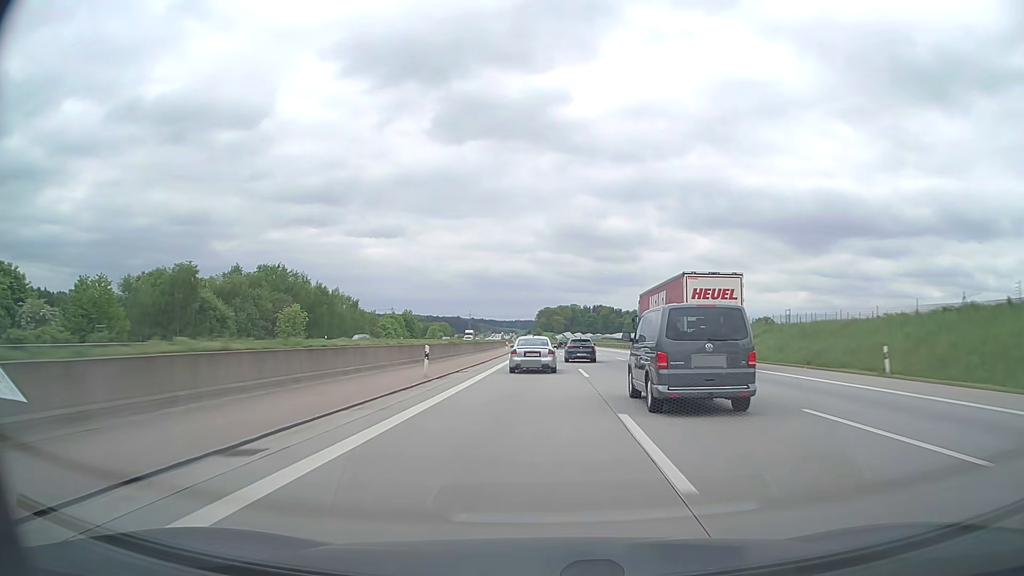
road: motorway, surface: asphalt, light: Day
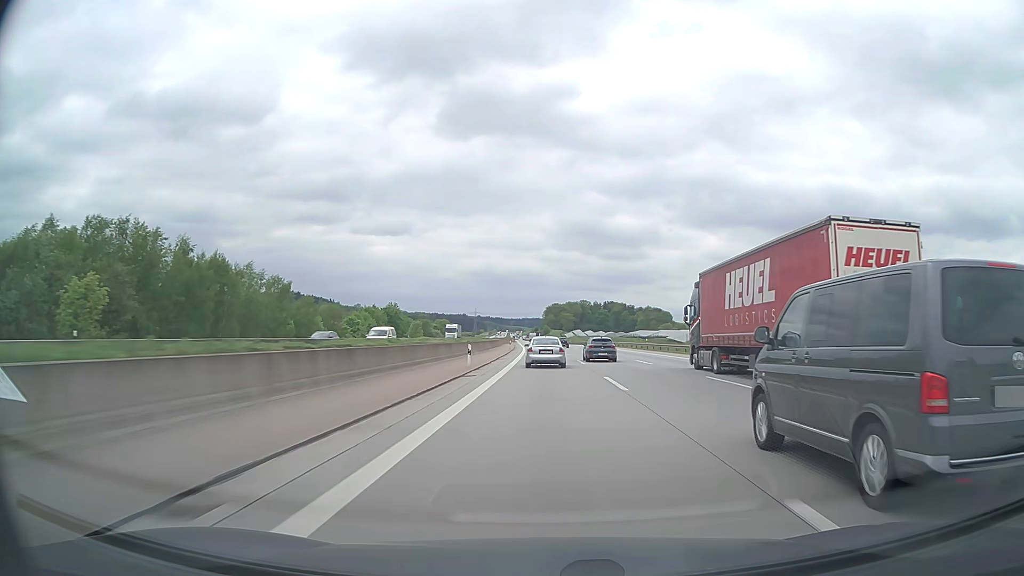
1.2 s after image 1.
(-0.2, +43.1) m; -1°
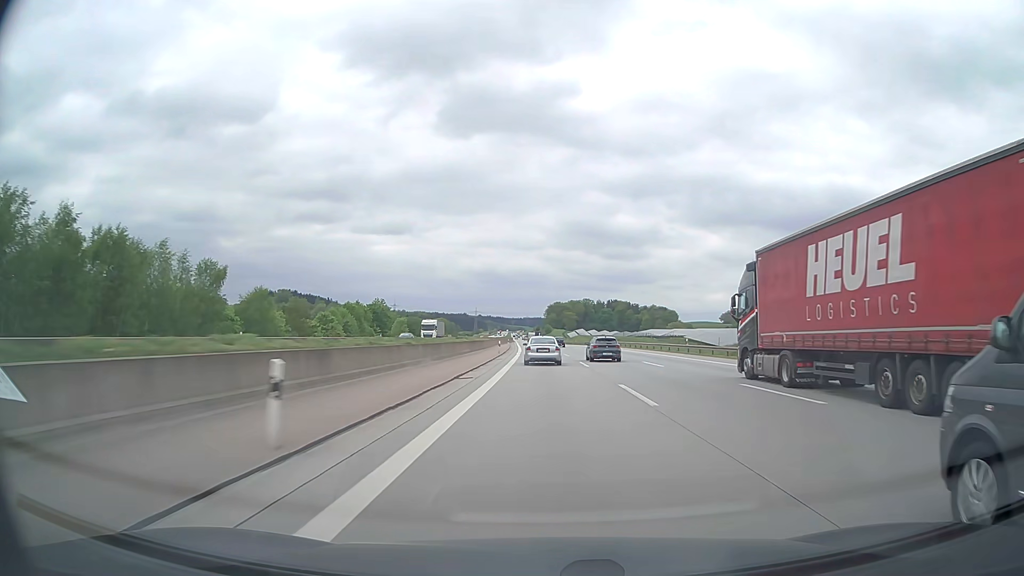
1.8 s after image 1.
(0.0, +22.4) m; 0°
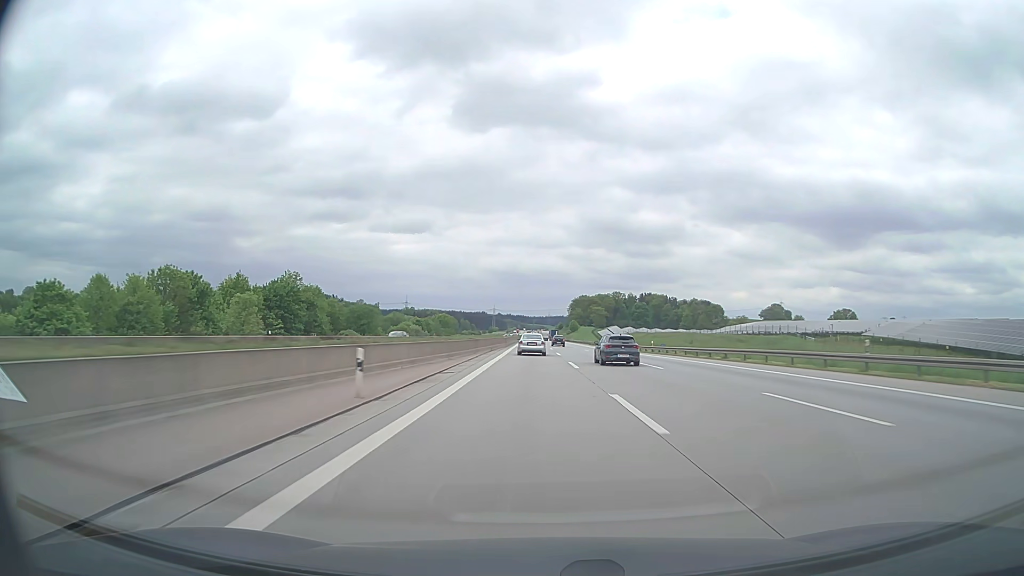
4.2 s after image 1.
(-1.2, +94.7) m; -2°
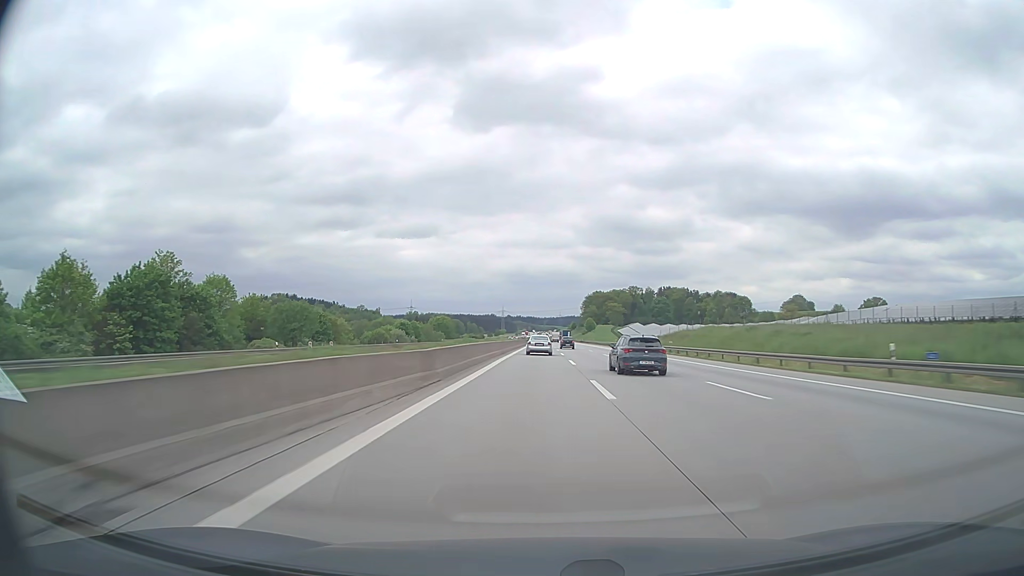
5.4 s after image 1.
(-0.4, +50.1) m; -1°
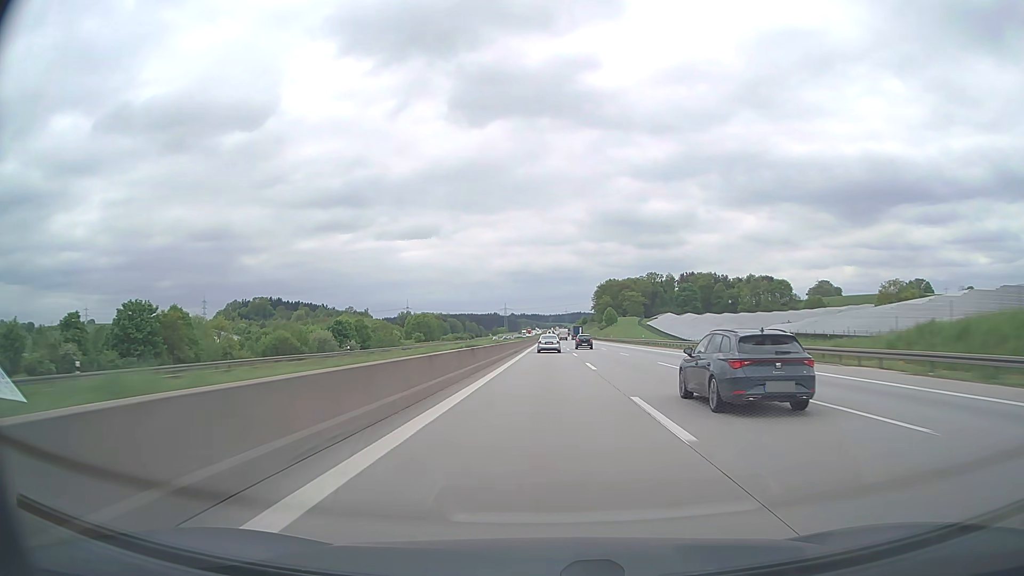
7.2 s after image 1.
(-0.4, +78.1) m; -1°
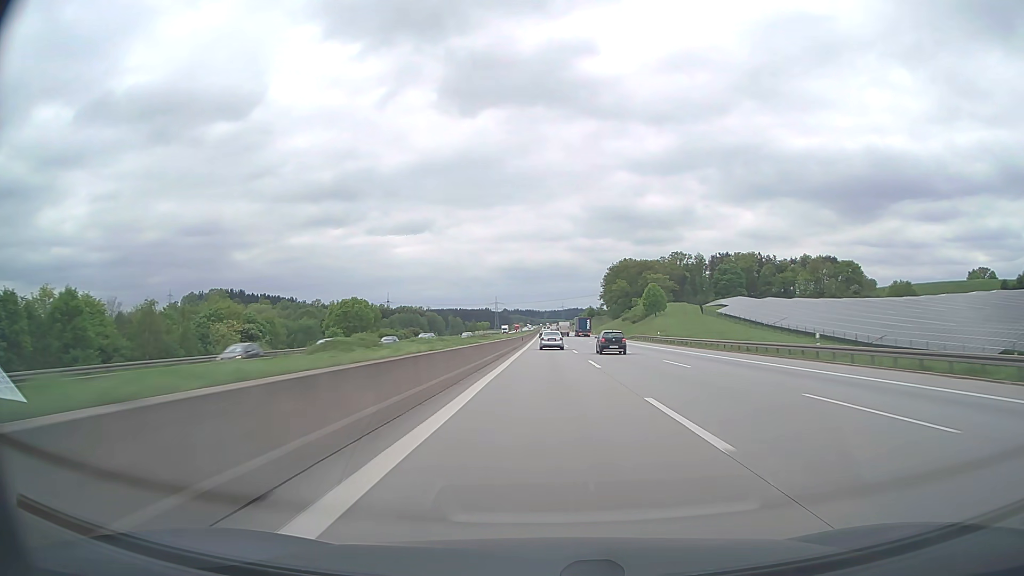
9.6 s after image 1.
(+0.5, +109.3) m; 0°
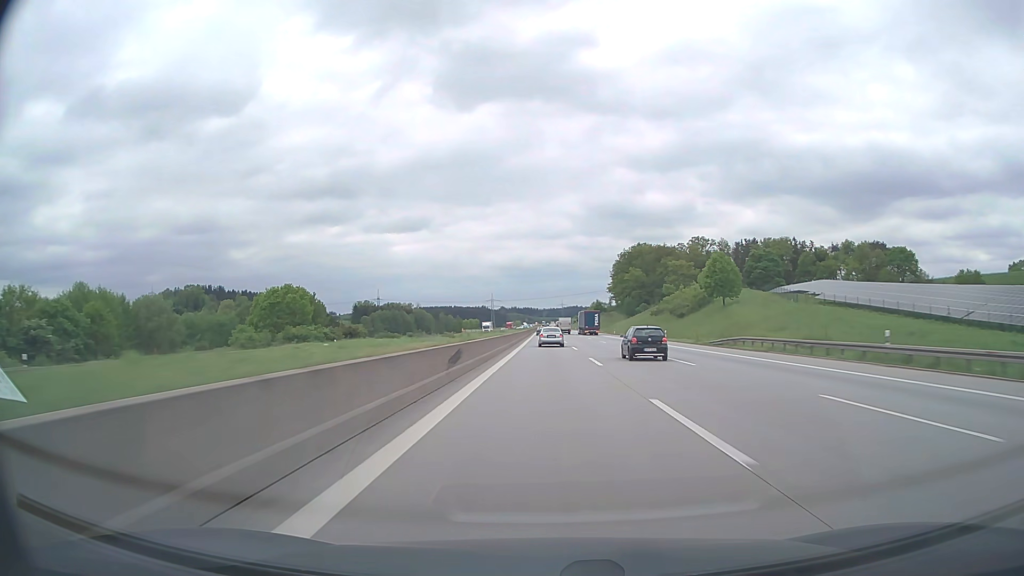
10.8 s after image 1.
(0.0, +54.8) m; 0°
(0, +10) (0, +20) (0, +30) (0, +40) (0, +50) (0, +60) (0, +70) (0, +80) (0, +90) (0, +100) m
